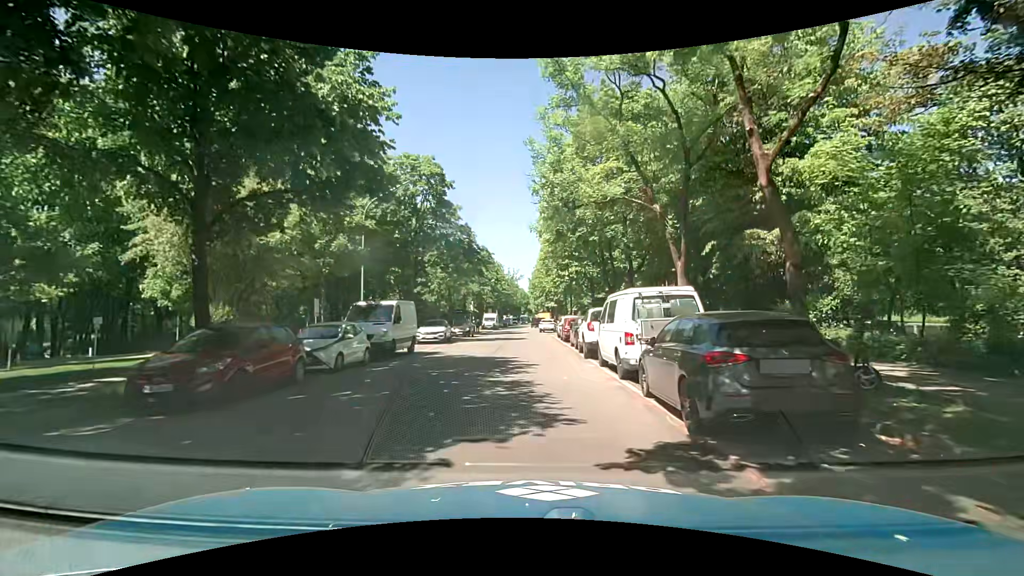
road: residential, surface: asphalt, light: Day
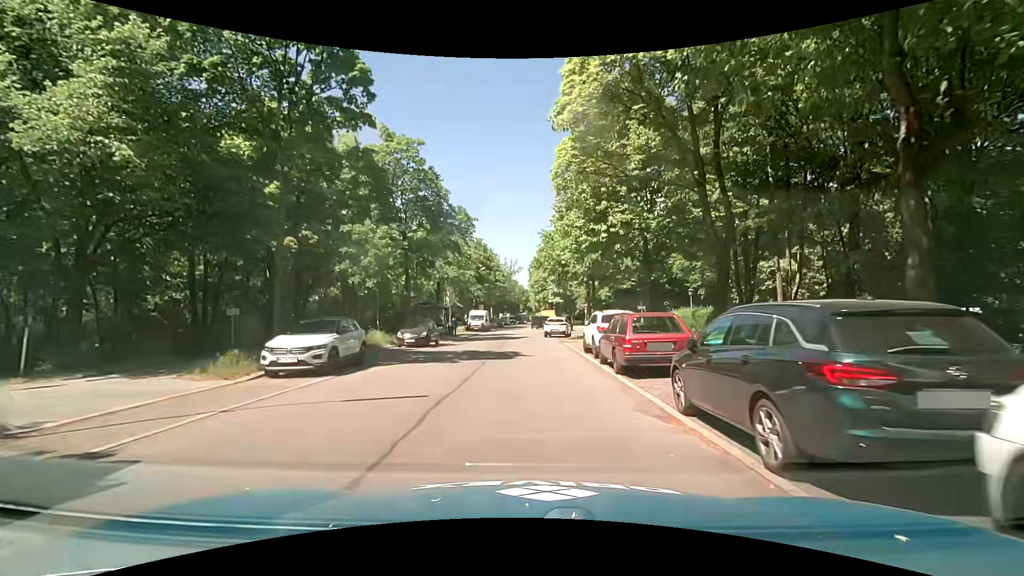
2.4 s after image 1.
(+0.1, +18.2) m; 0°
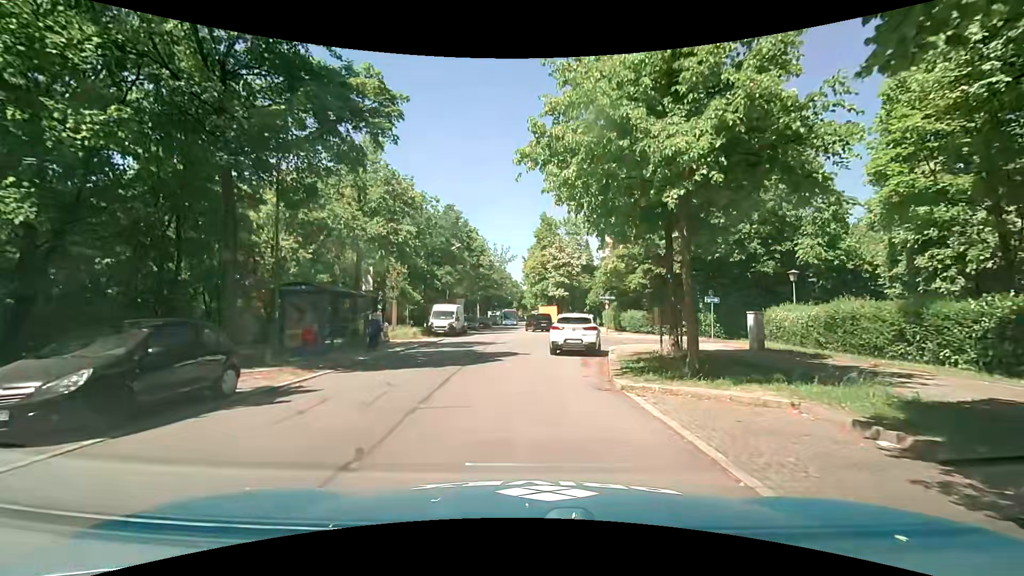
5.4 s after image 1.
(+0.2, +19.6) m; +1°
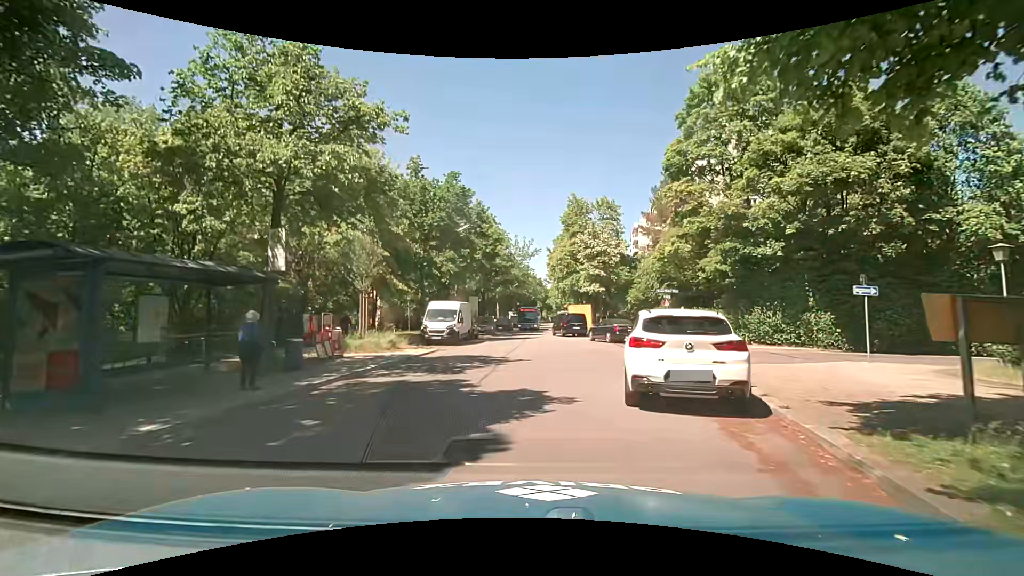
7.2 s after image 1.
(-0.2, +10.6) m; -3°
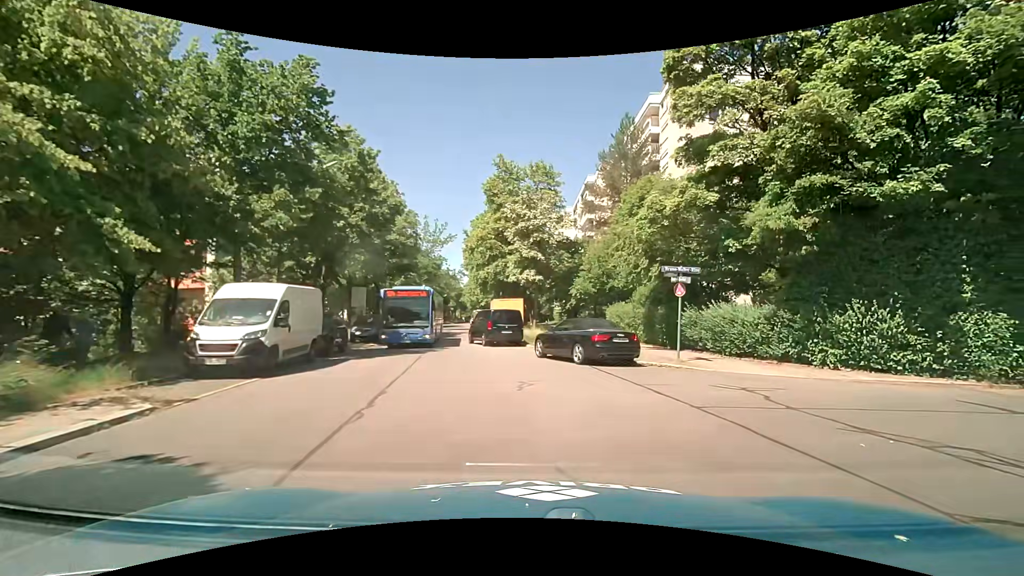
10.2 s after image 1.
(+0.2, +13.7) m; +11°
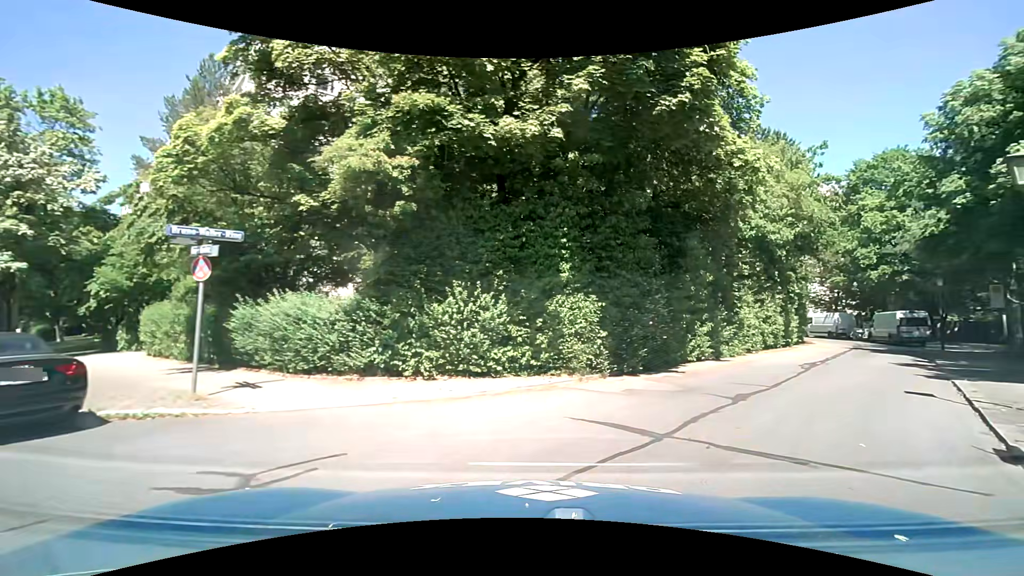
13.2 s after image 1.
(+2.1, +6.2) m; +45°
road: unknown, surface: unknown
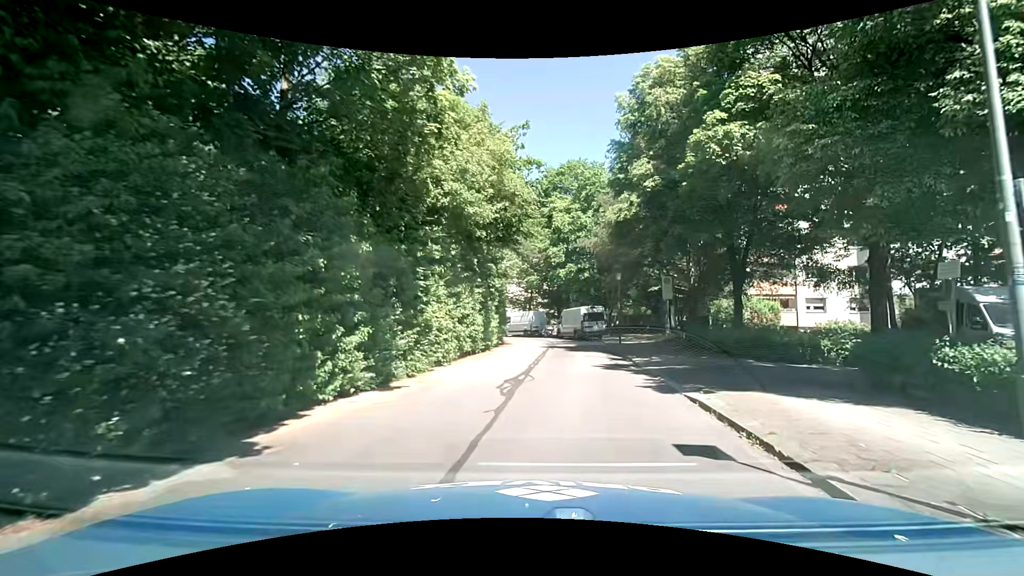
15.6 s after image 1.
(+2.4, +7.9) m; +28°
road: residential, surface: asphalt
